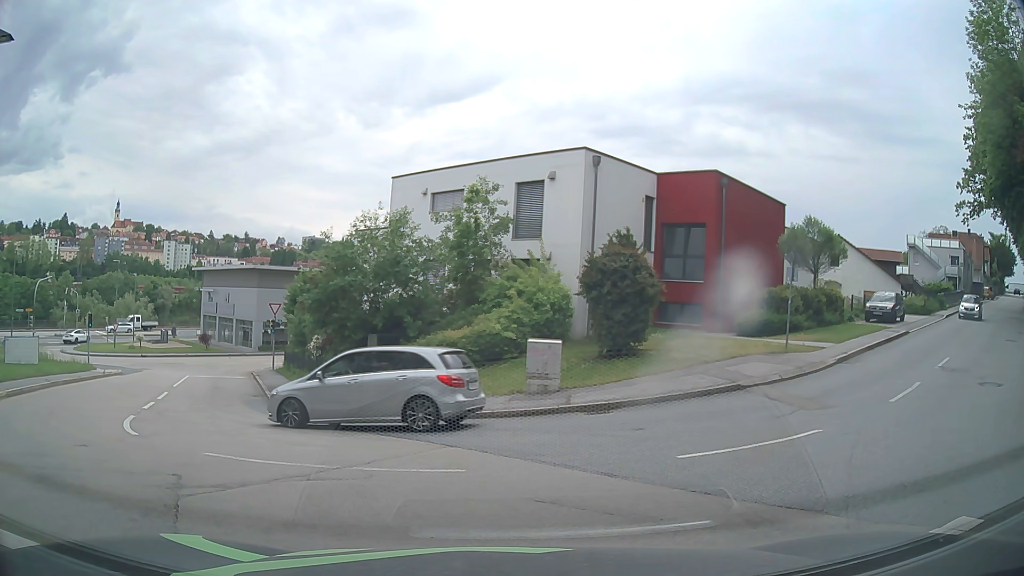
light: Day
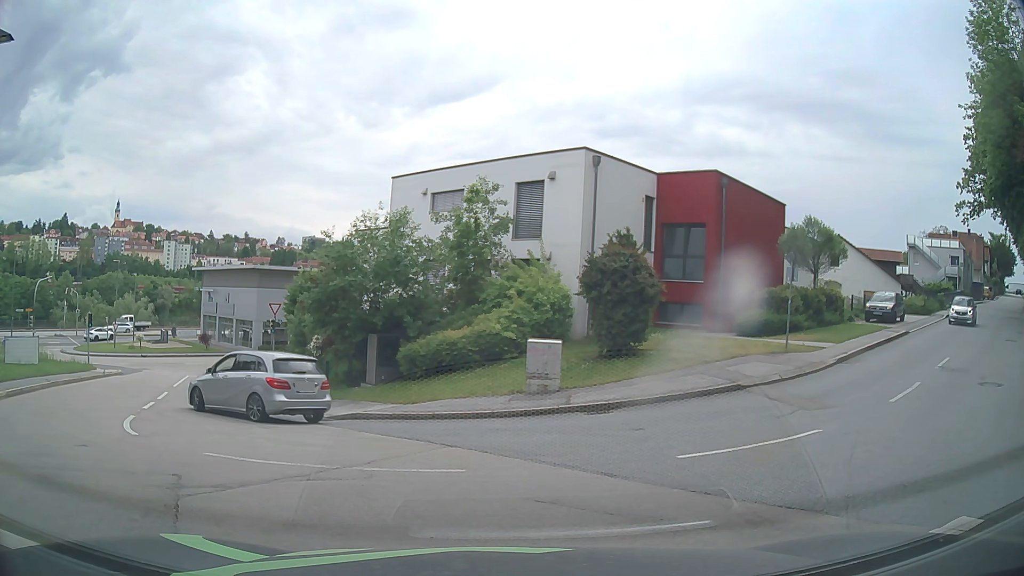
(0.0, 0.0) m; 0°
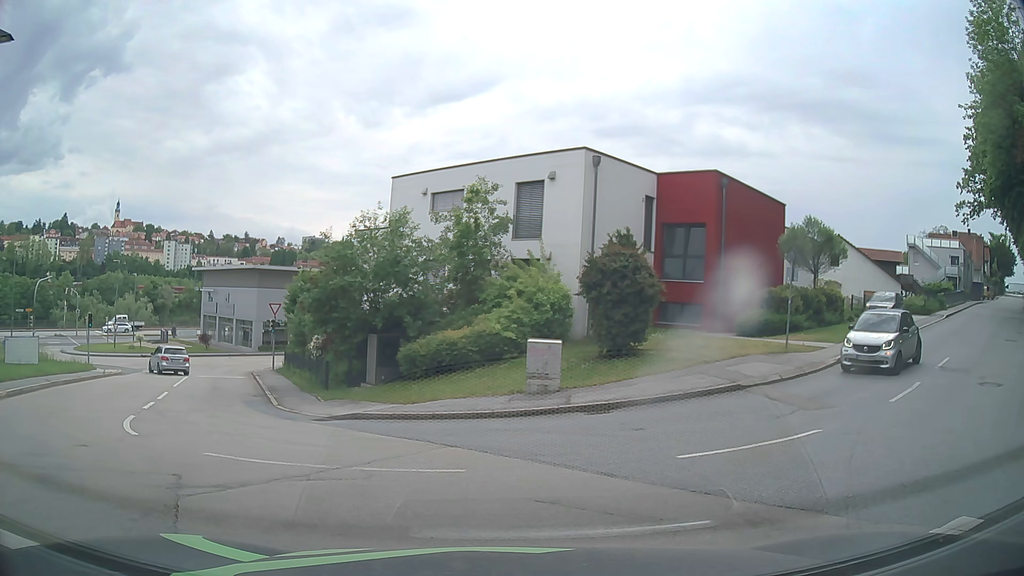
(0.0, 0.0) m; 0°
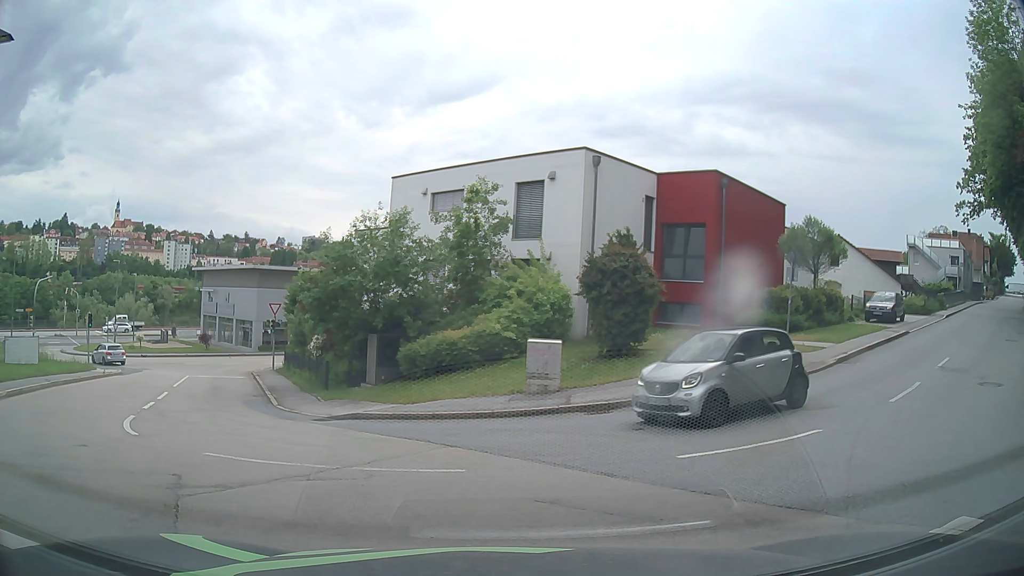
(0.0, 0.0) m; 0°
